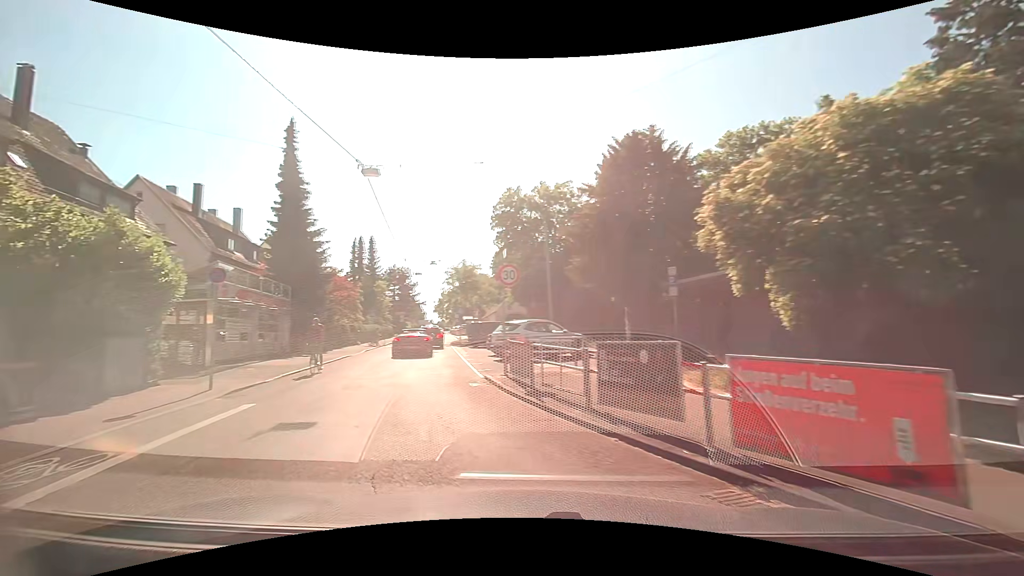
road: tertiary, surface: asphalt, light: Day
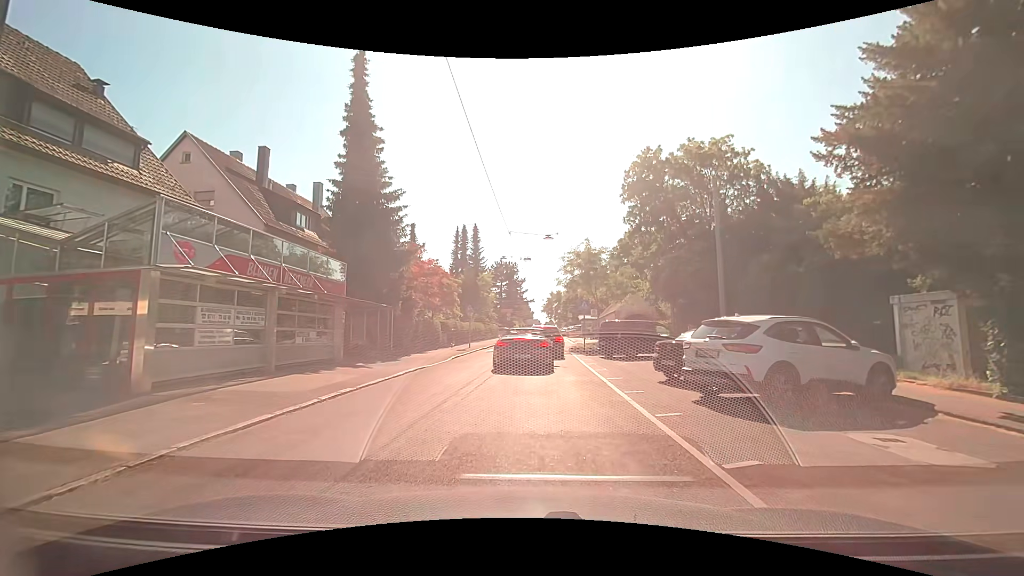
(-2.3, +10.5) m; -14°
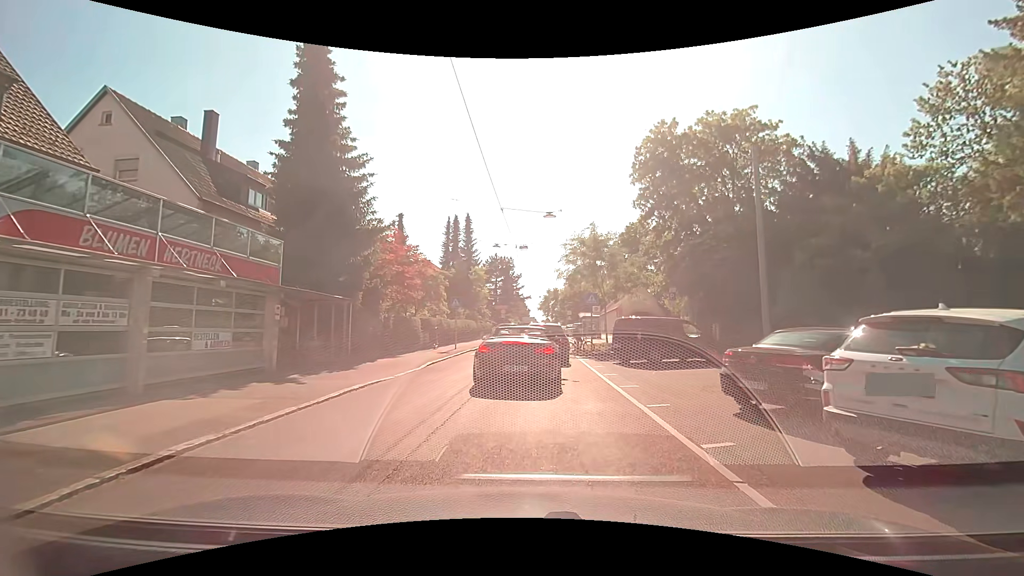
(0.0, +4.8) m; 0°
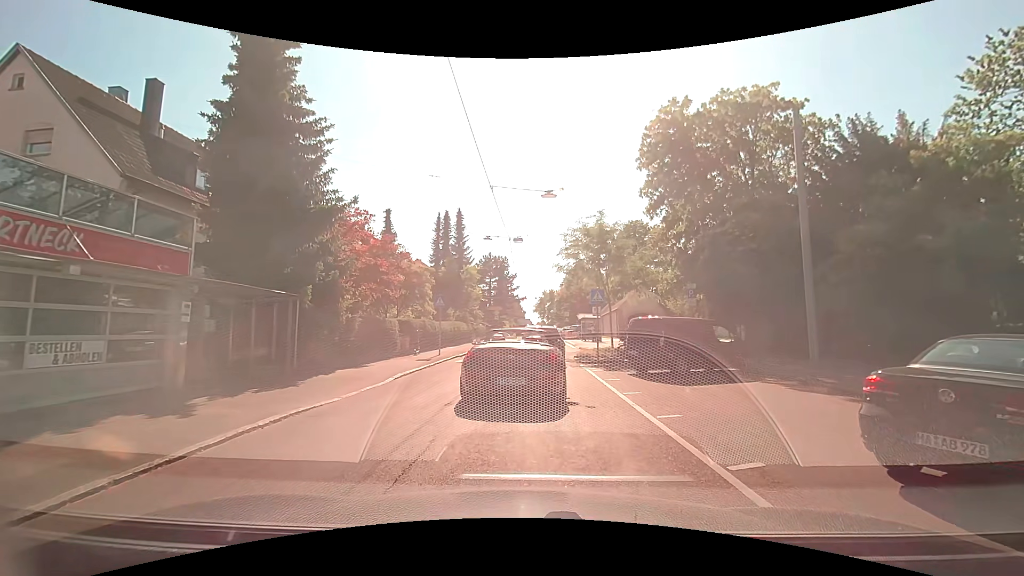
(0.0, +3.6) m; 0°
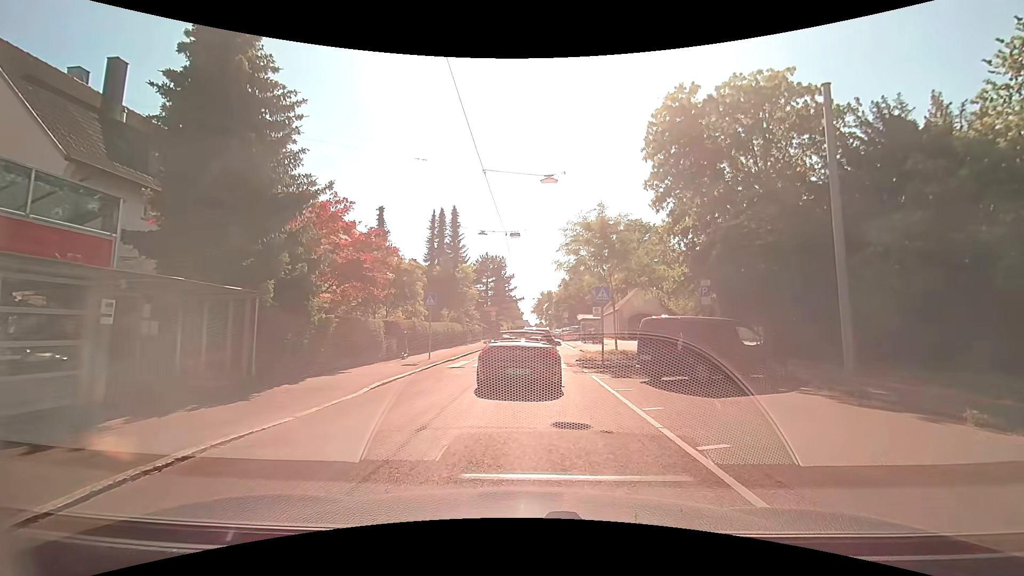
(0.0, +2.0) m; +2°
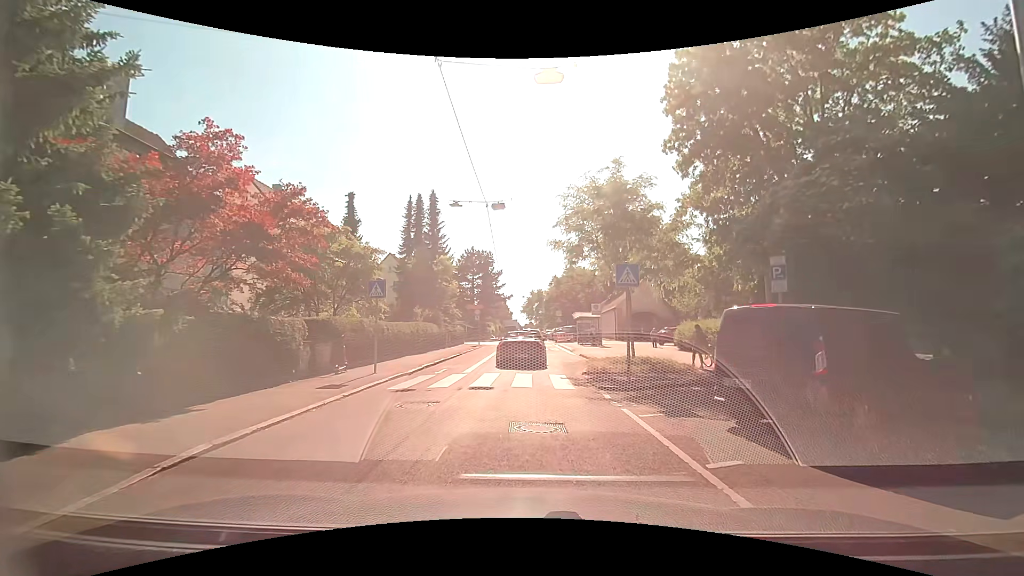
(0.0, +6.8) m; +1°
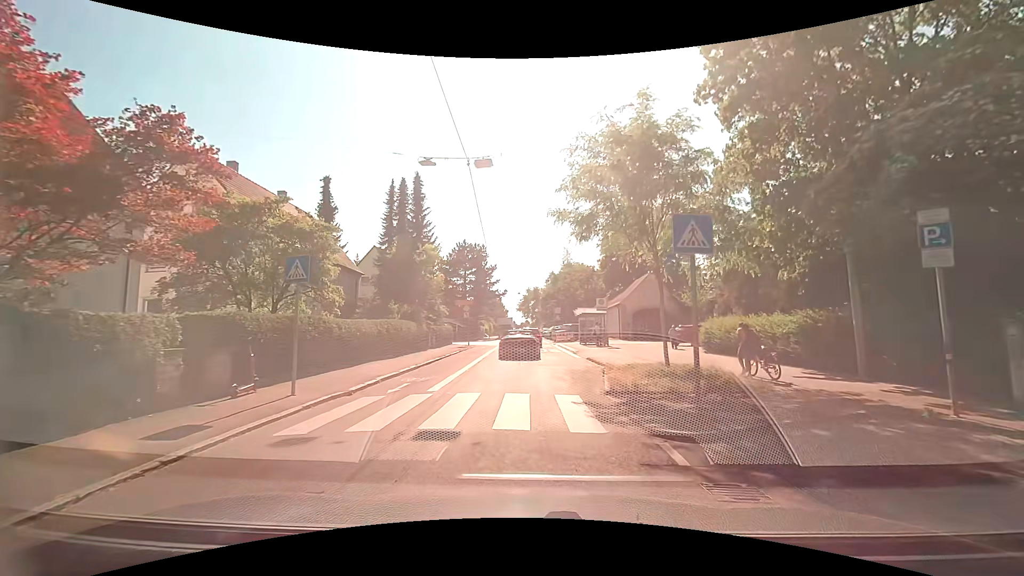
(0.0, +5.4) m; 0°
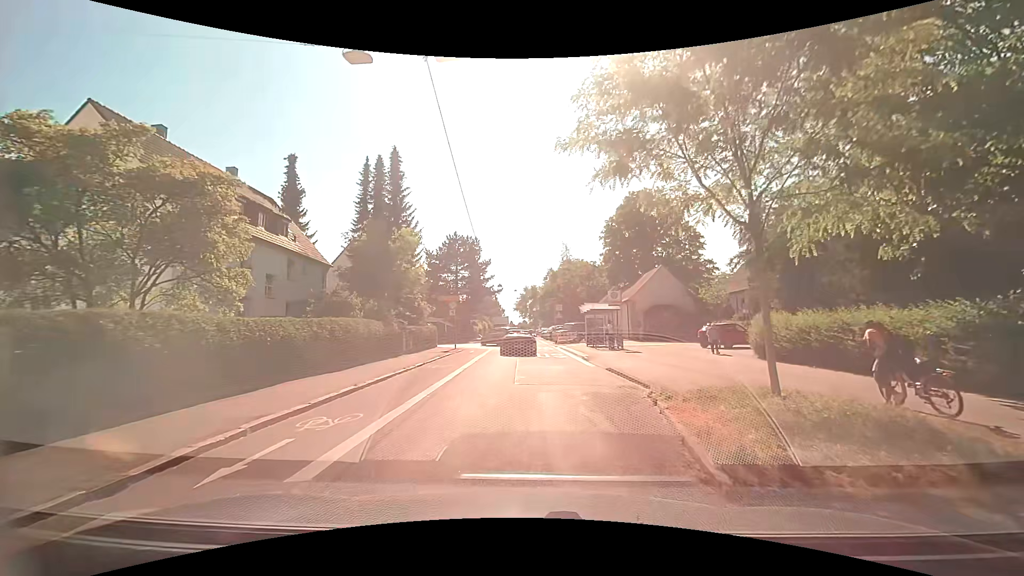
(+0.1, +6.5) m; +1°
